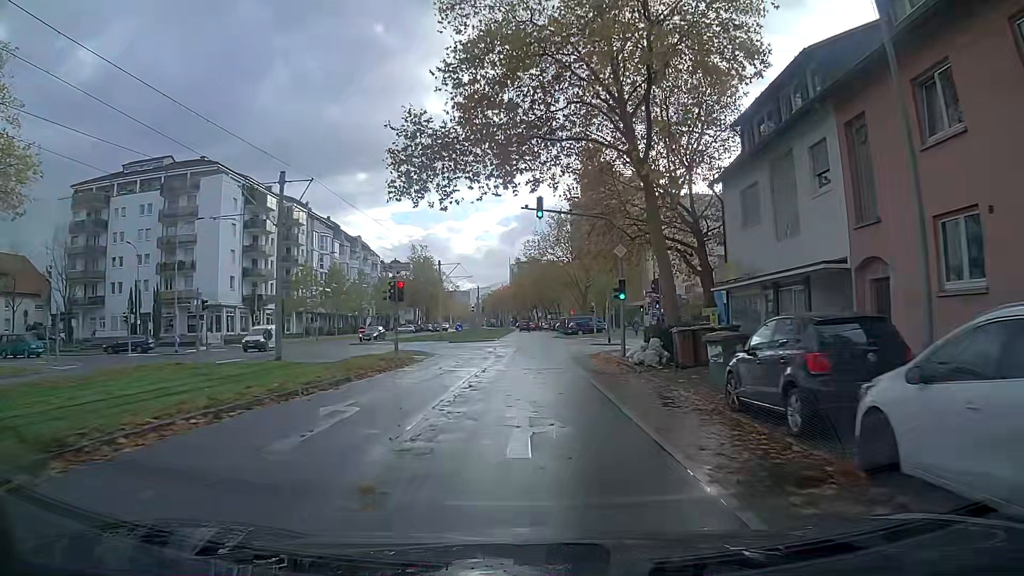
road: tertiary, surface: asphalt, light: Day
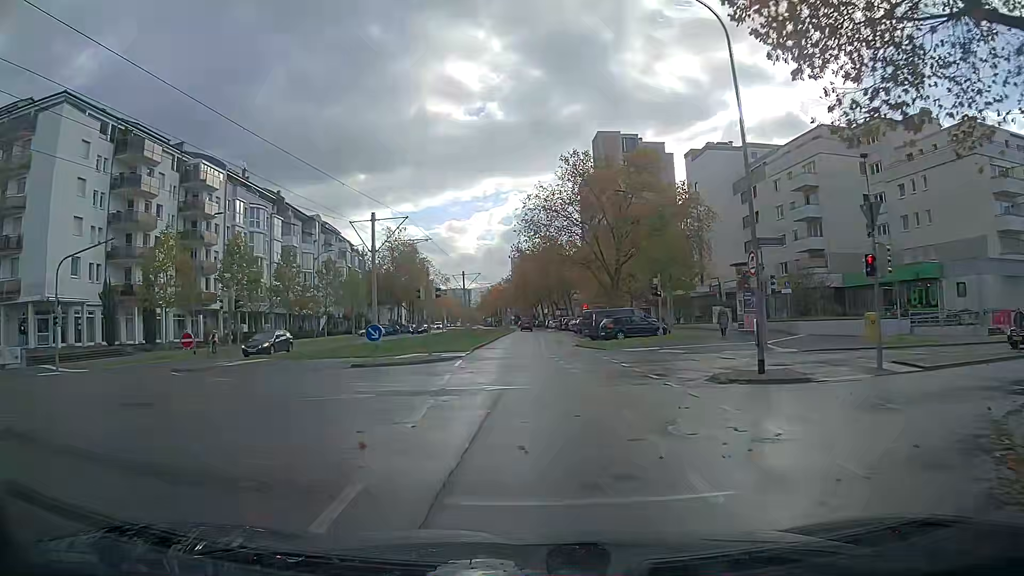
(-0.1, +27.9) m; 0°
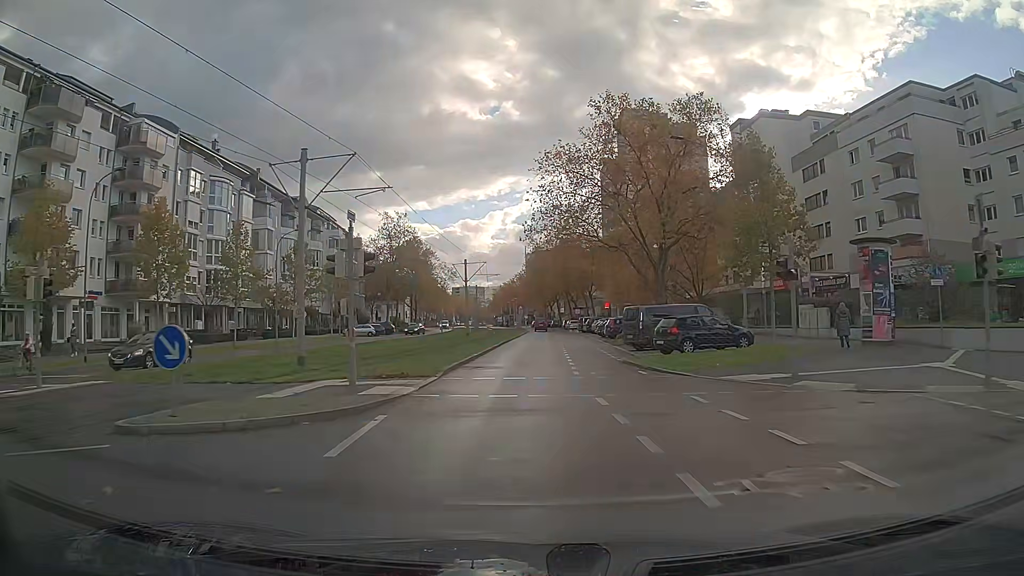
(-0.2, +13.8) m; -1°
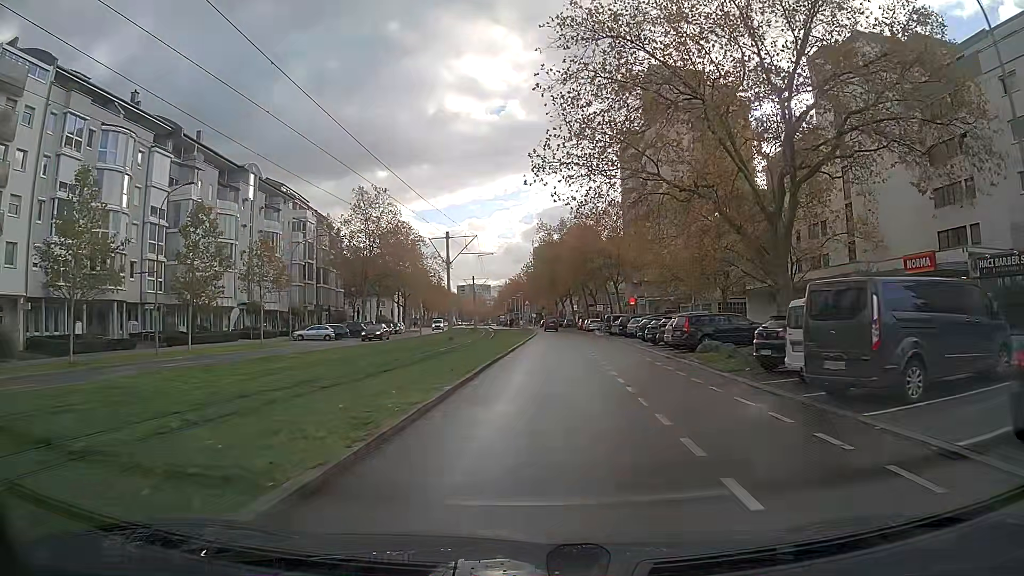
(-0.2, +19.9) m; 0°
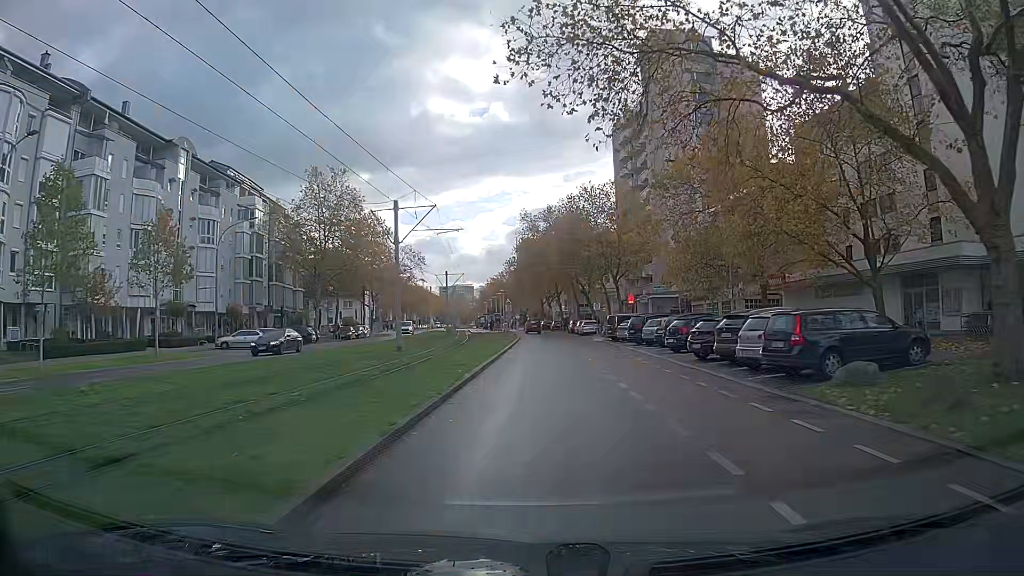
(+0.2, +12.7) m; +1°
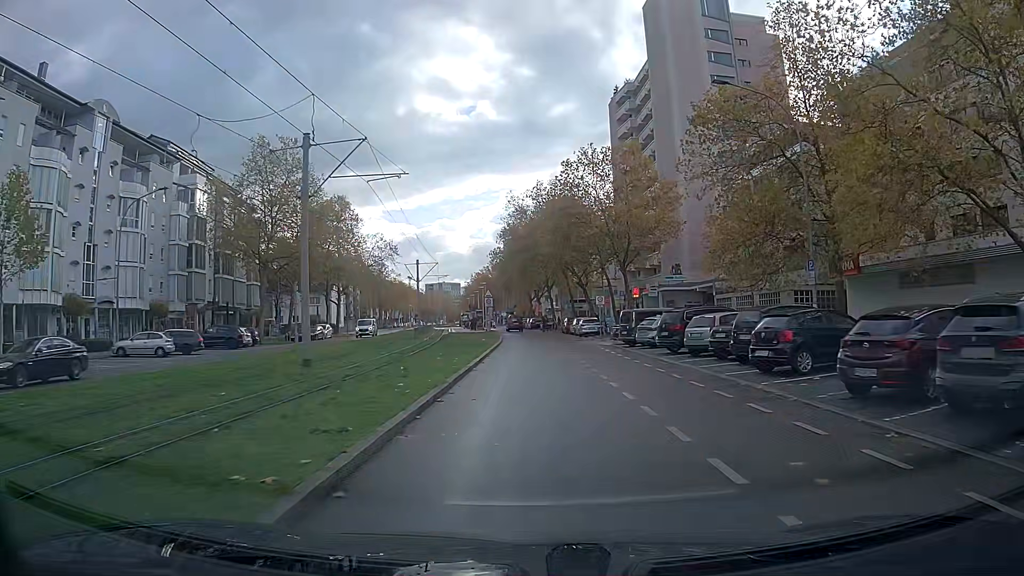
(+0.1, +12.2) m; +1°
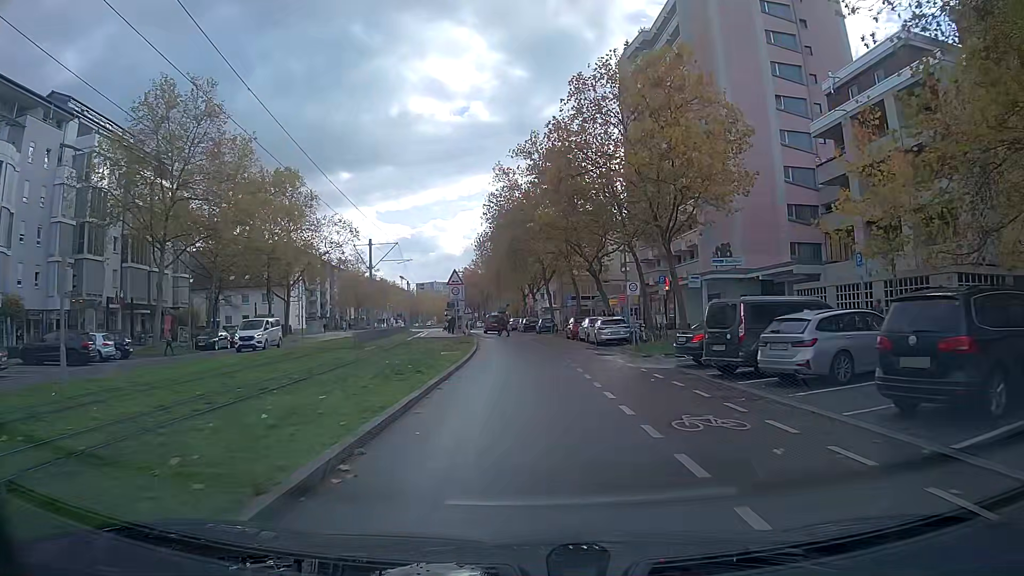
(0.0, +17.4) m; 0°
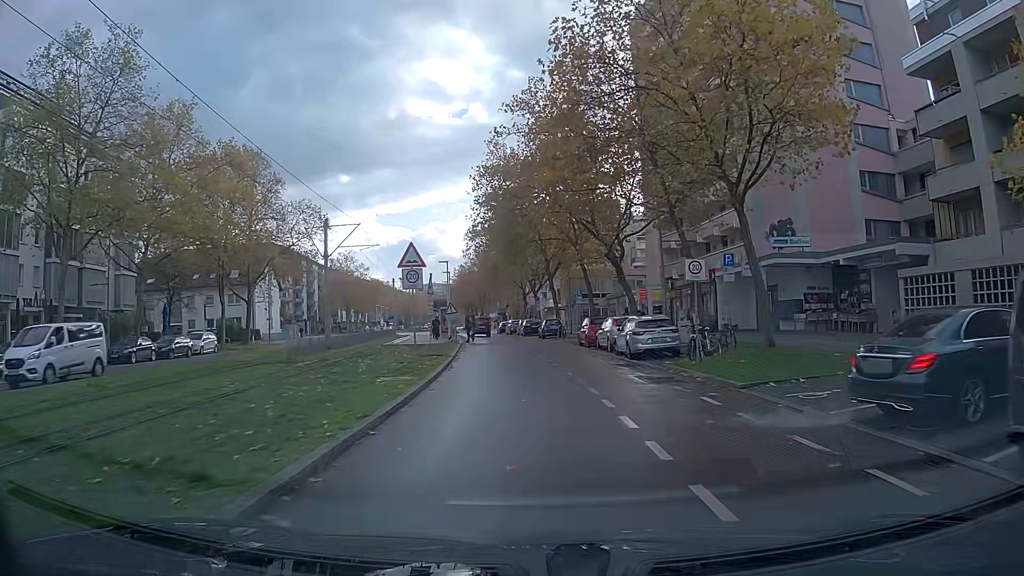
(0.0, +11.0) m; 0°
(0, +10) (0, +20) (-1, +30) (-2, +40) (-3, +50) (-4, +60) (-5, +70) (-7, +80) (-8, +89) (-10, +99) m
